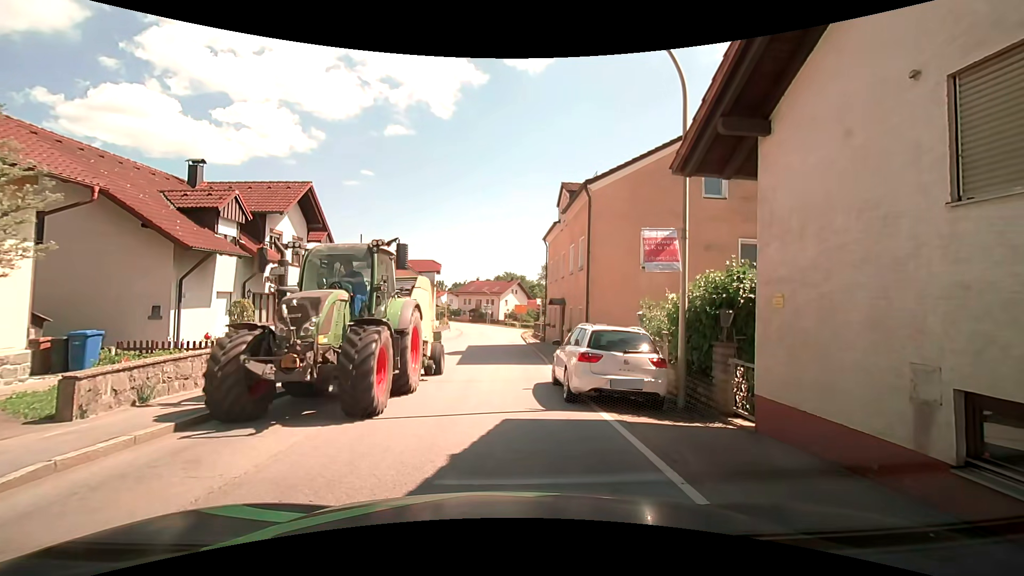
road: secondary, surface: asphalt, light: Day
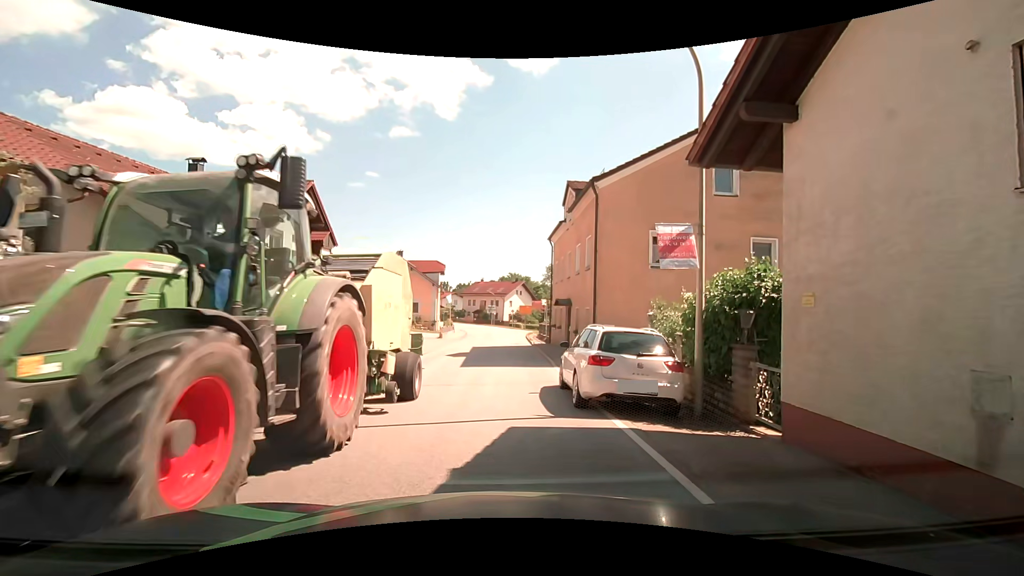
(0.0, +0.5) m; 0°
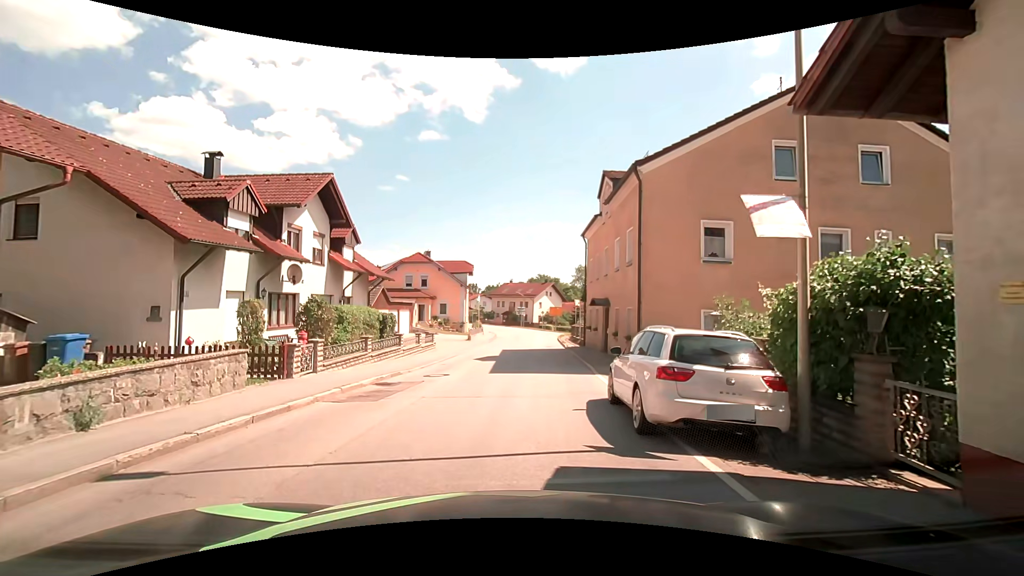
(-0.1, +2.0) m; -4°
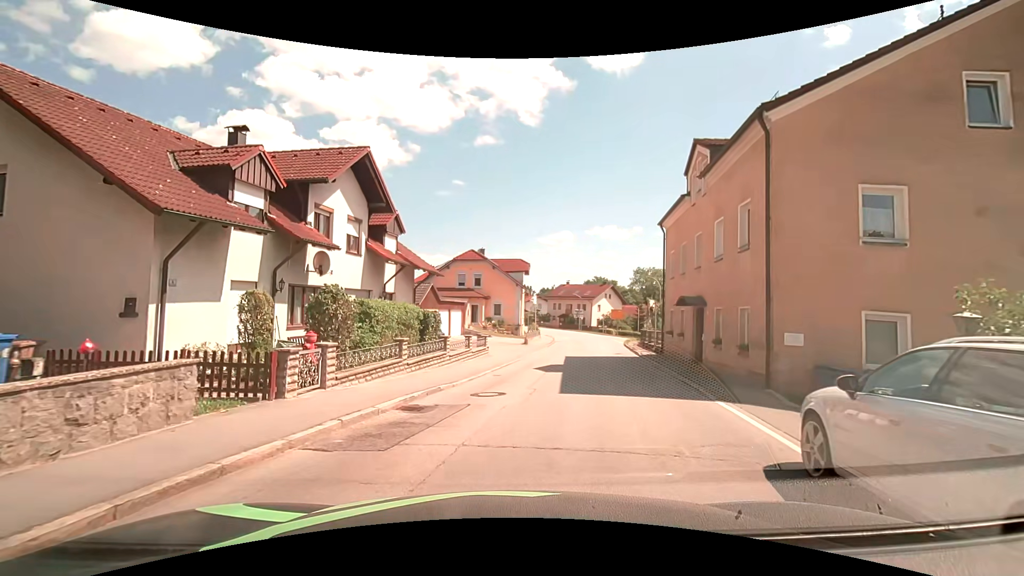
(-0.3, +4.4) m; -5°
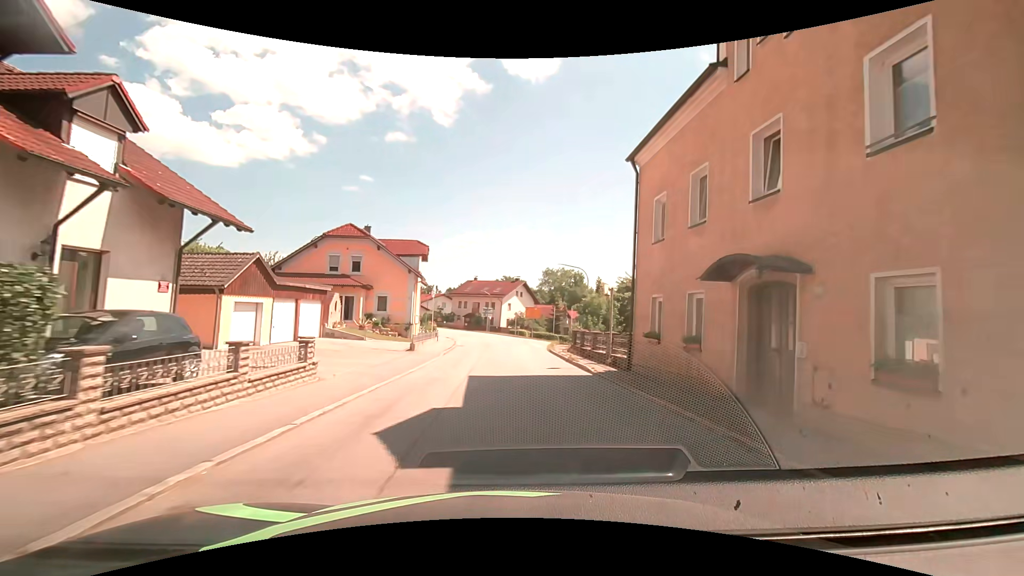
(+0.7, +12.2) m; +8°
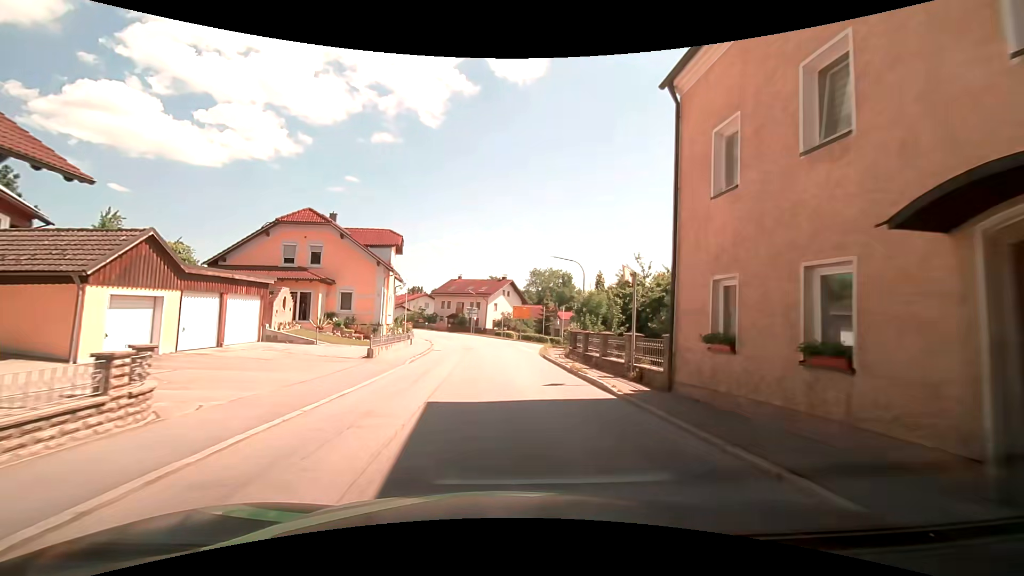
(+0.2, +5.6) m; +3°
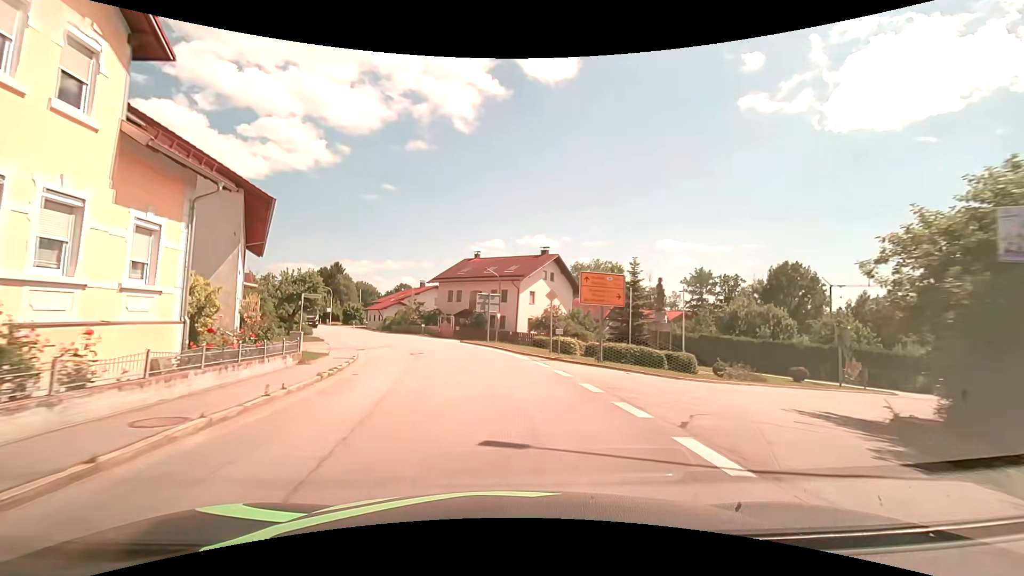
(-1.0, +32.7) m; -4°
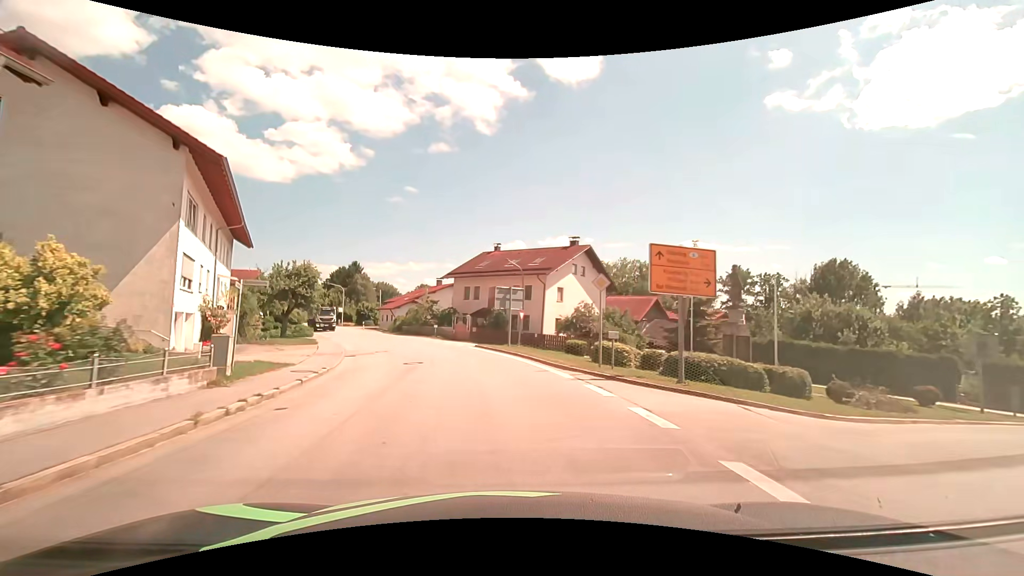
(-0.1, +6.9) m; -3°
(0, +10) (-1, +20) (-3, +30) (-6, +39) (-10, +48) (-15, +57) (-19, +66) (-24, +75) (-29, +84) (-34, +92) m
